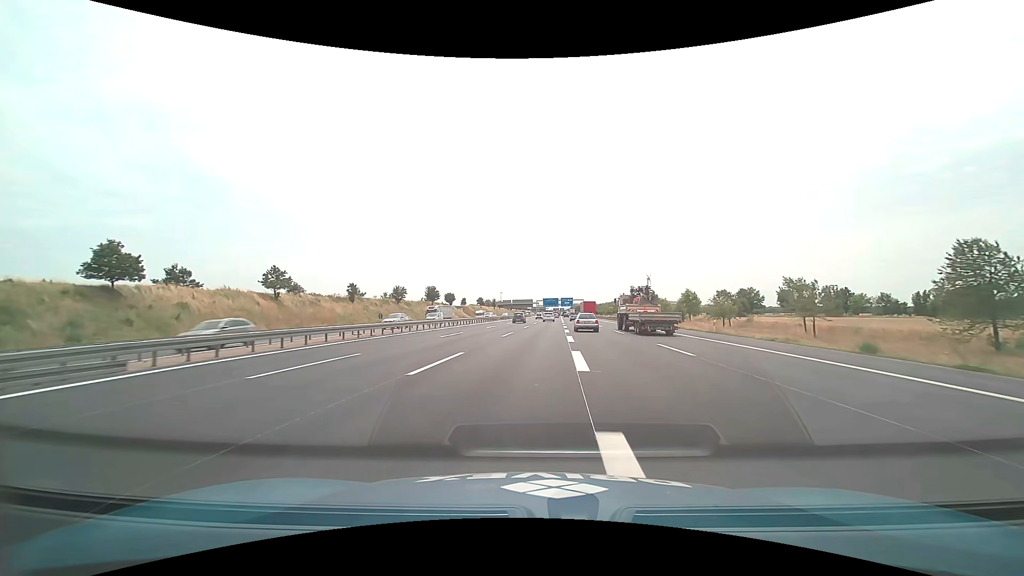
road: motorway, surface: asphalt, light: Day
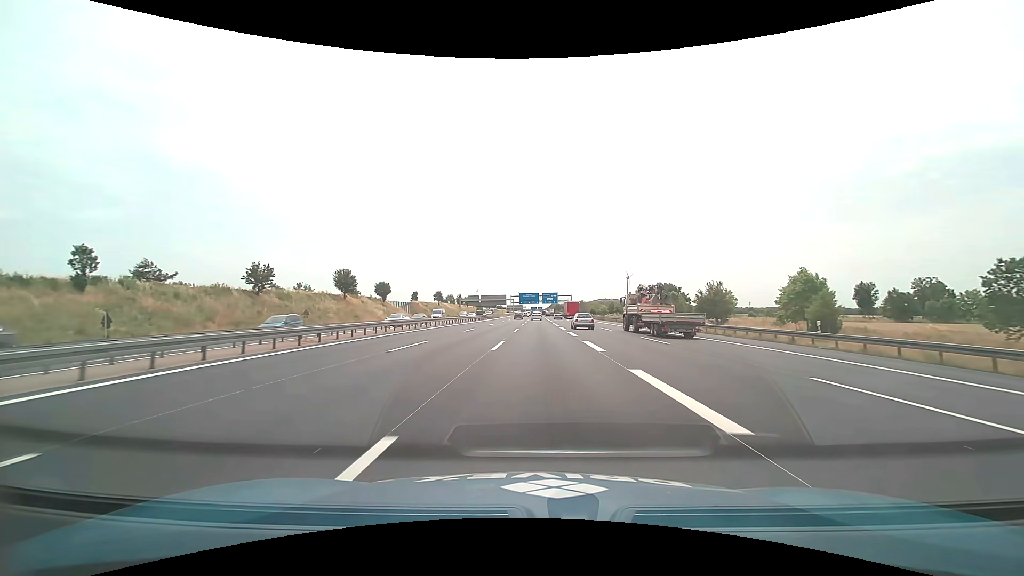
(+1.5, +65.6) m; +3°
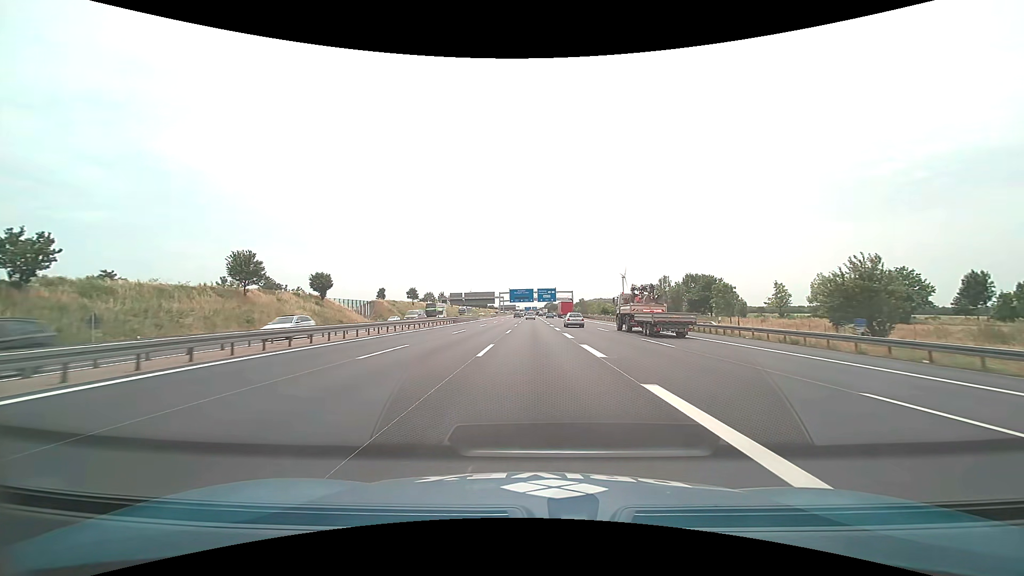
(+0.4, +38.3) m; +1°
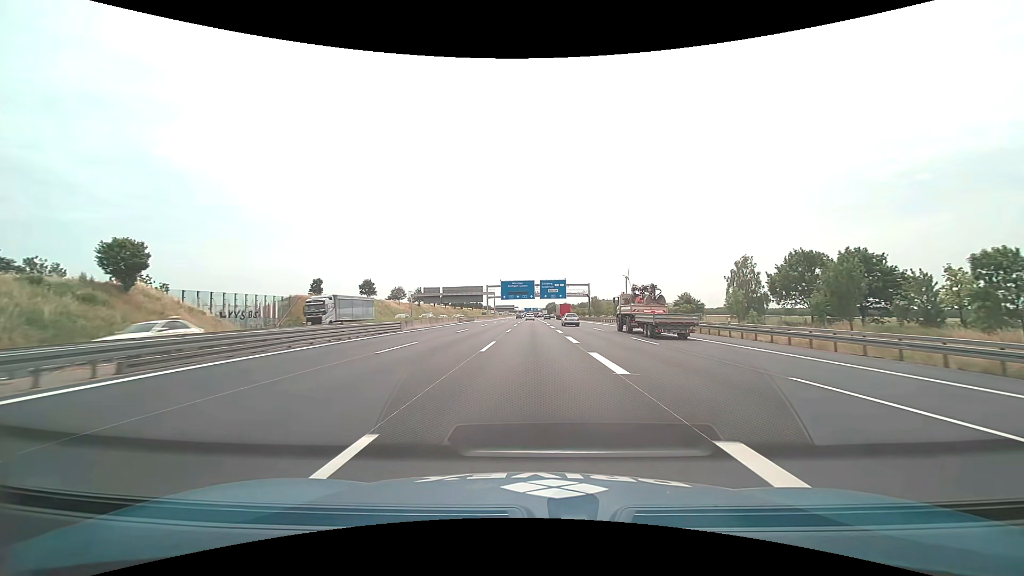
(-0.1, +52.2) m; 0°
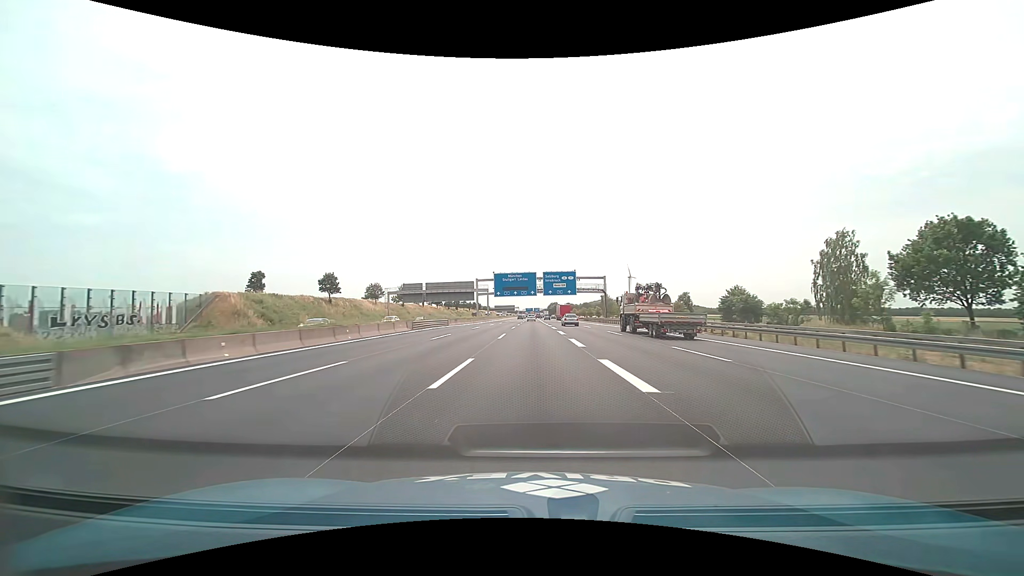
(0.0, +26.9) m; 0°
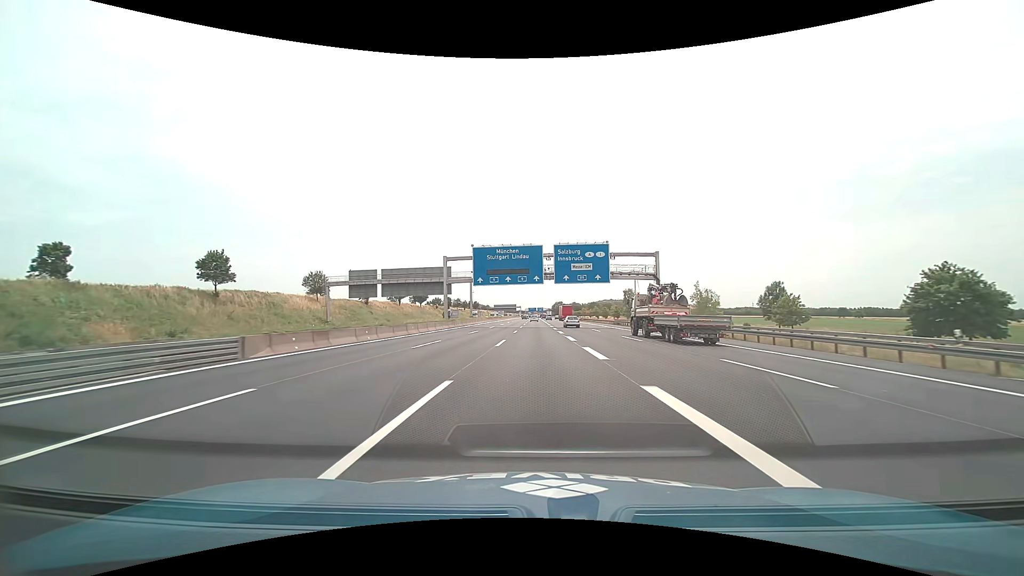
(-0.1, +41.2) m; 0°
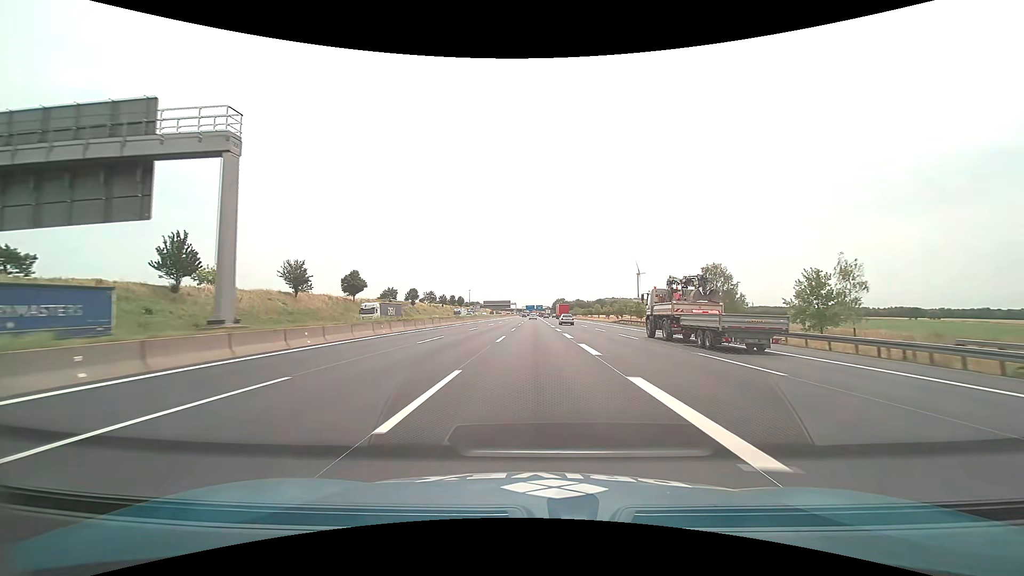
(+0.3, +71.0) m; 0°
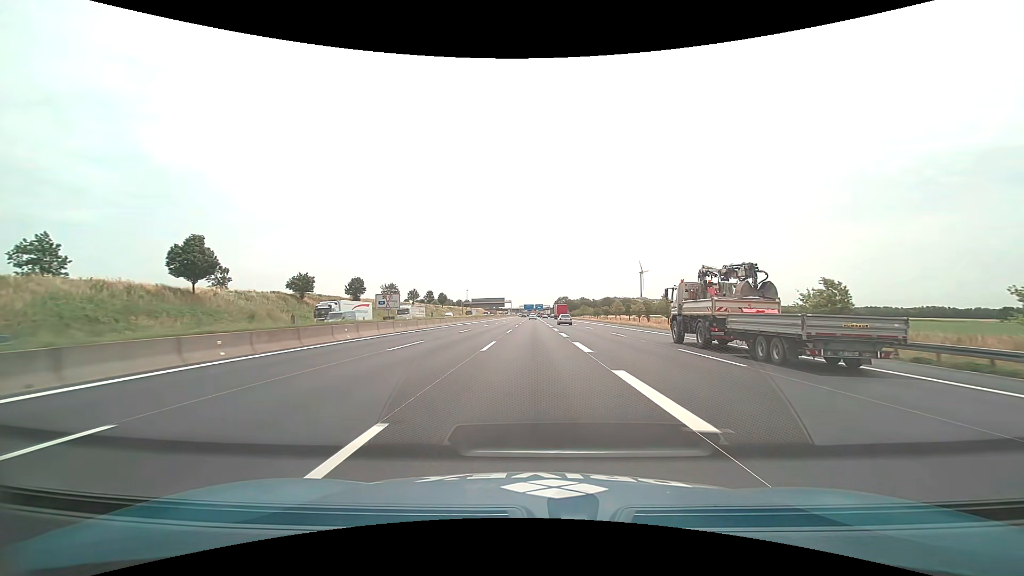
(+0.8, +58.6) m; +1°
(0, +10) (0, +20) (0, +30) (0, +40) (0, +50) (0, +60) (0, +70) (0, +80) (0, +90) (0, +100) m
